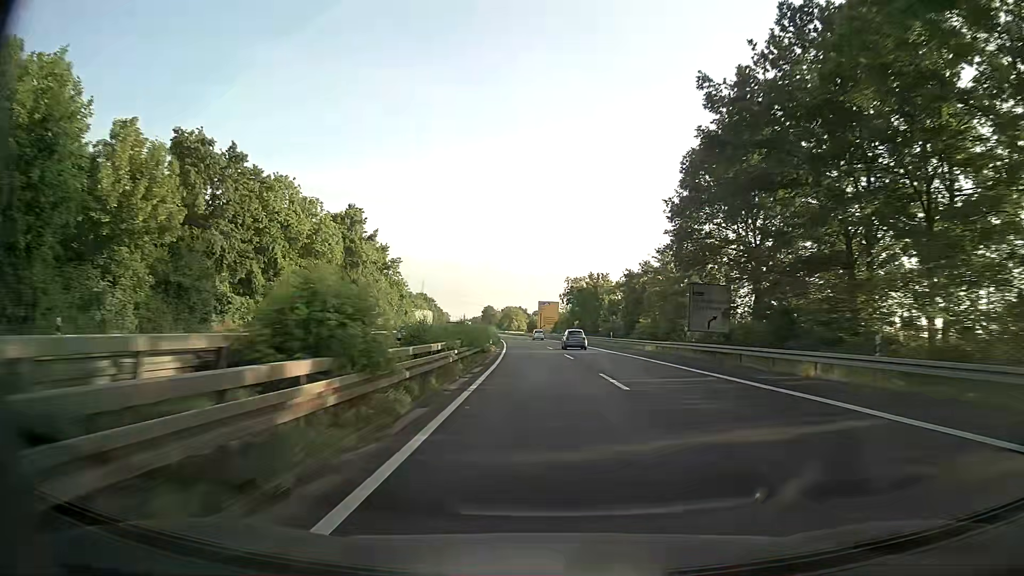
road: trunk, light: Day
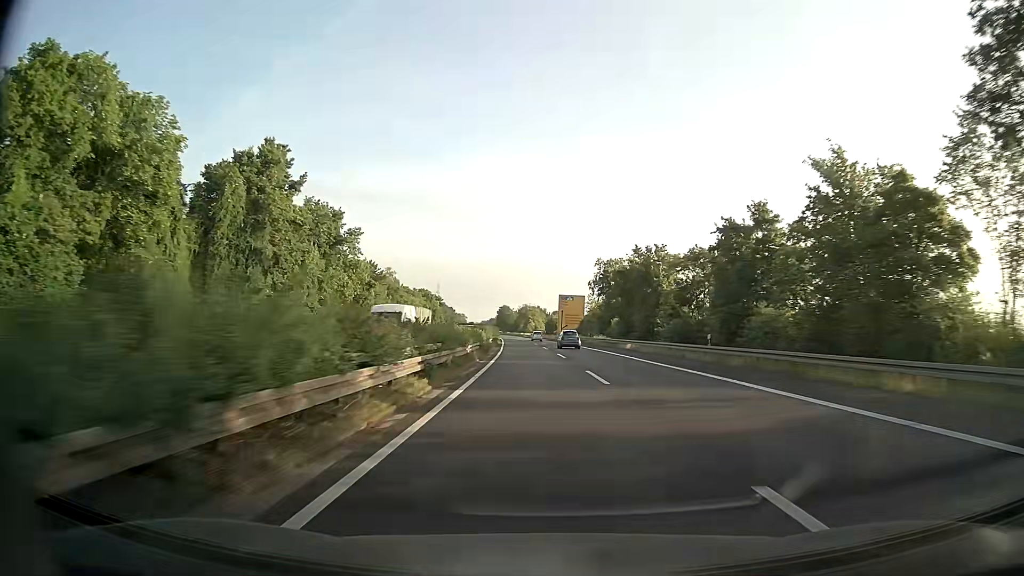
(-0.5, +34.0) m; -1°
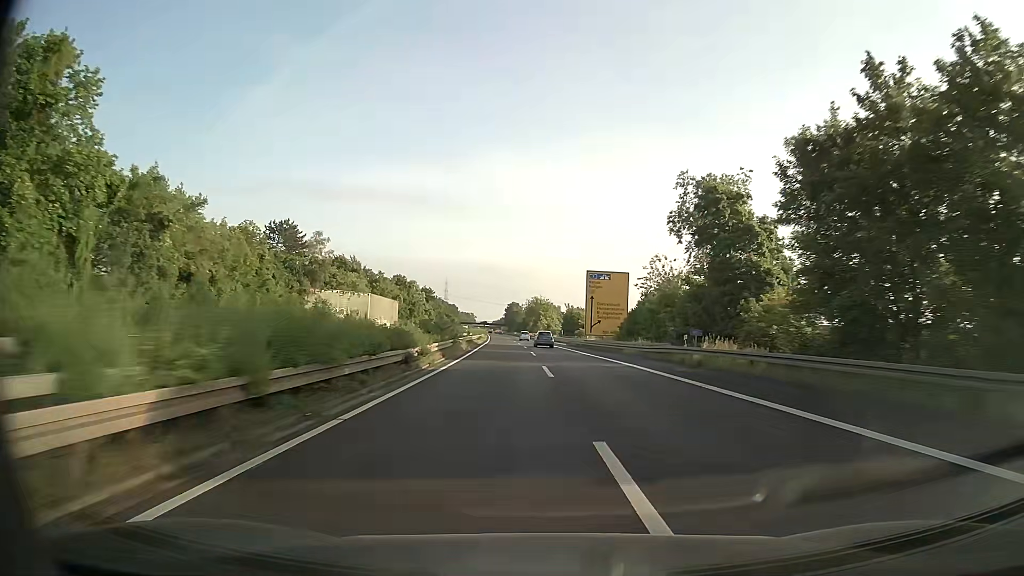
(-0.8, +51.5) m; -1°
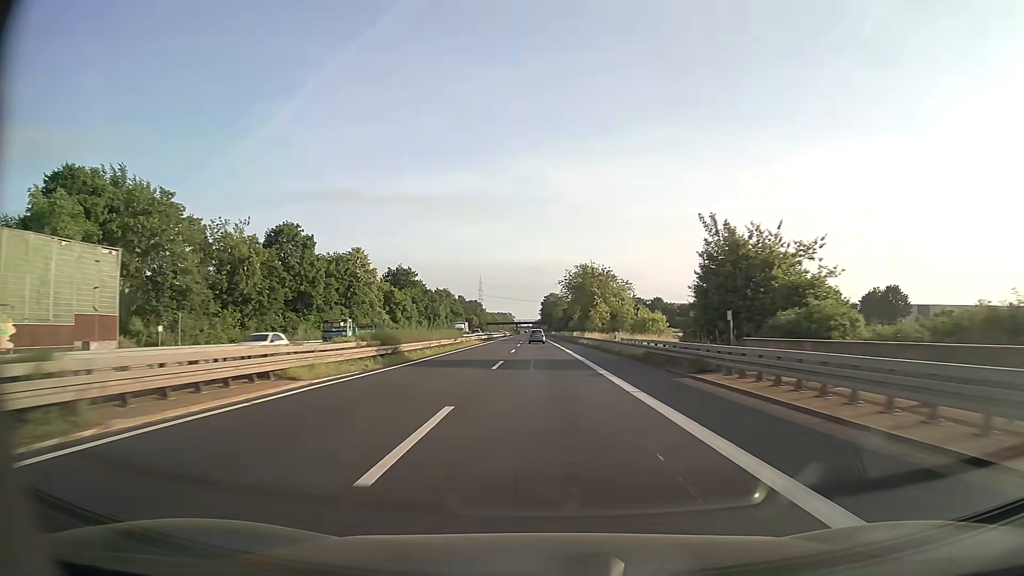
(-1.9, +86.7) m; -4°
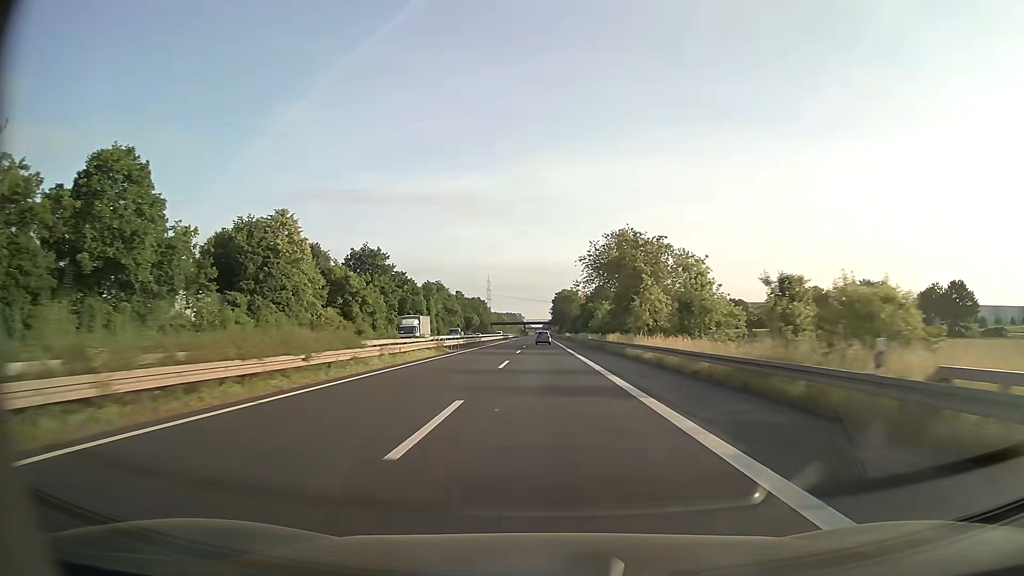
(-0.4, +34.9) m; -1°
(0, +10) (0, +20) (0, +30) (0, +40) (0, +50) (0, +60) (0, +70) (0, +80) (0, +90) (-1, +100) m
